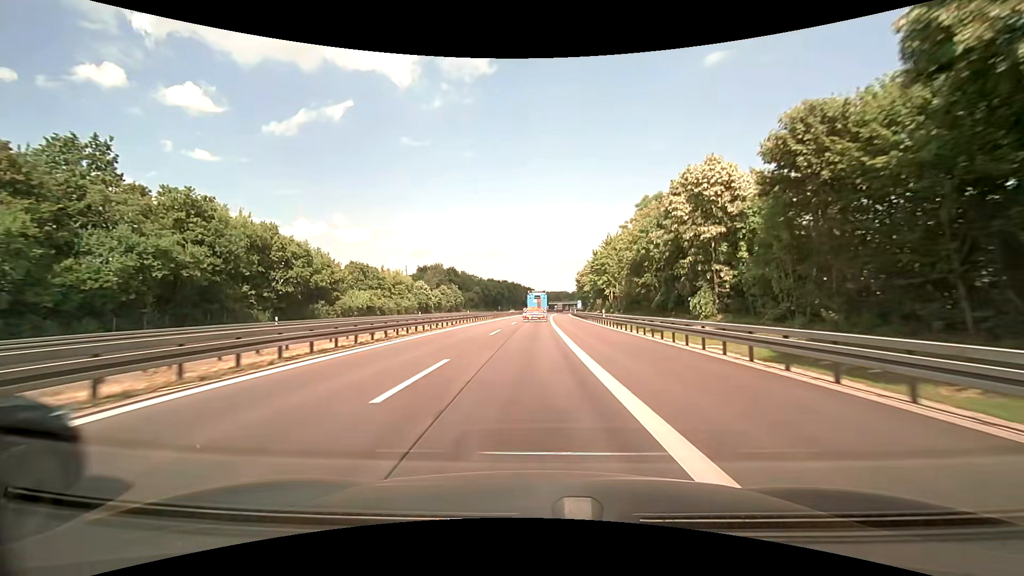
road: motorway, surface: asphalt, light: Day
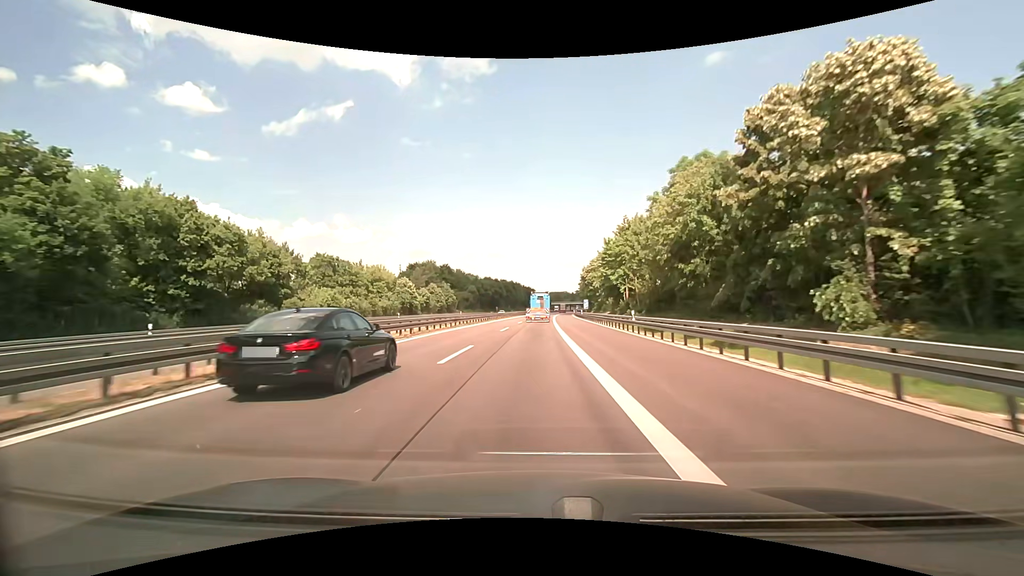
(0.0, +13.8) m; 0°
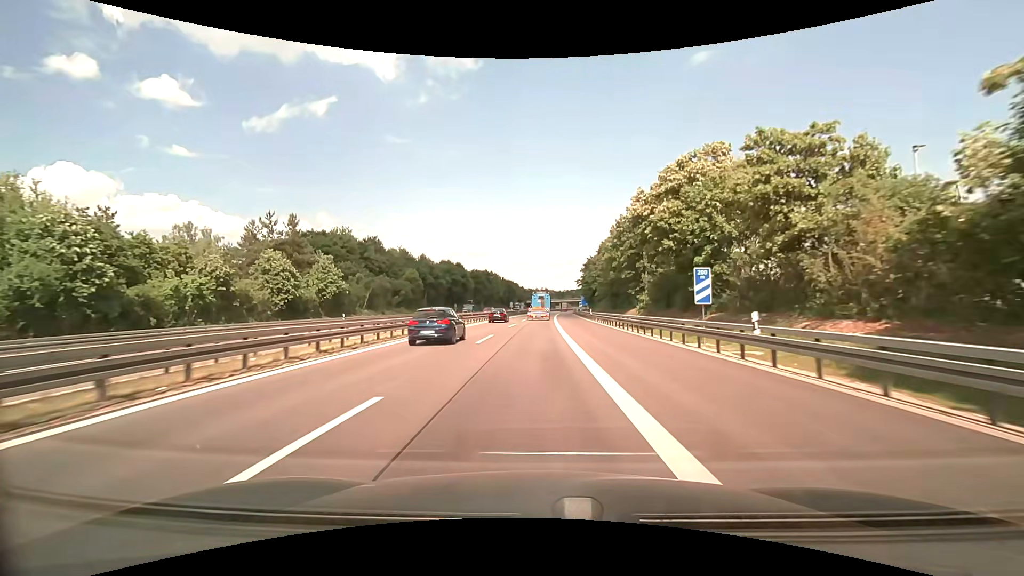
(+0.8, +68.0) m; +2°
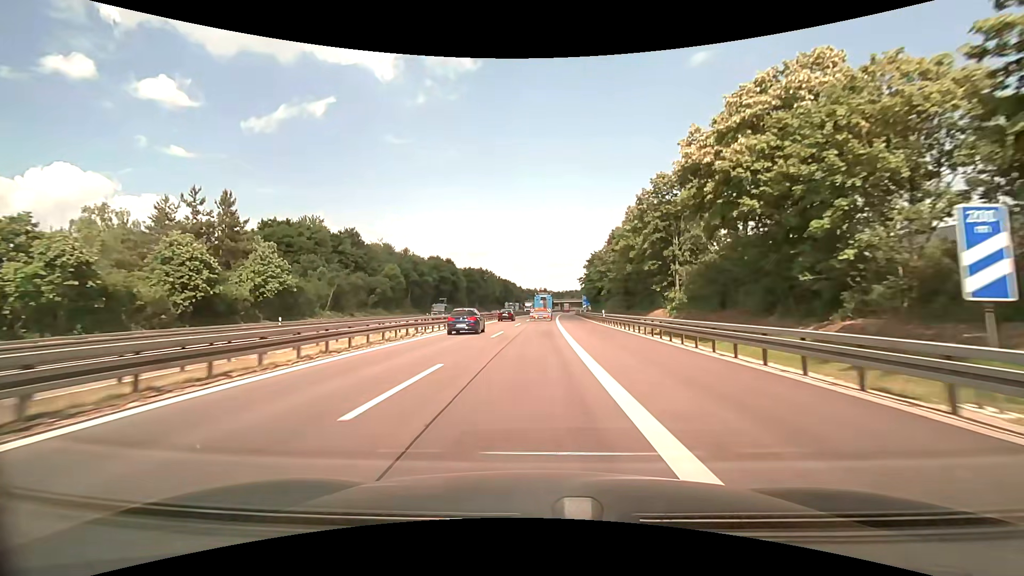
(0.0, +13.4) m; 0°
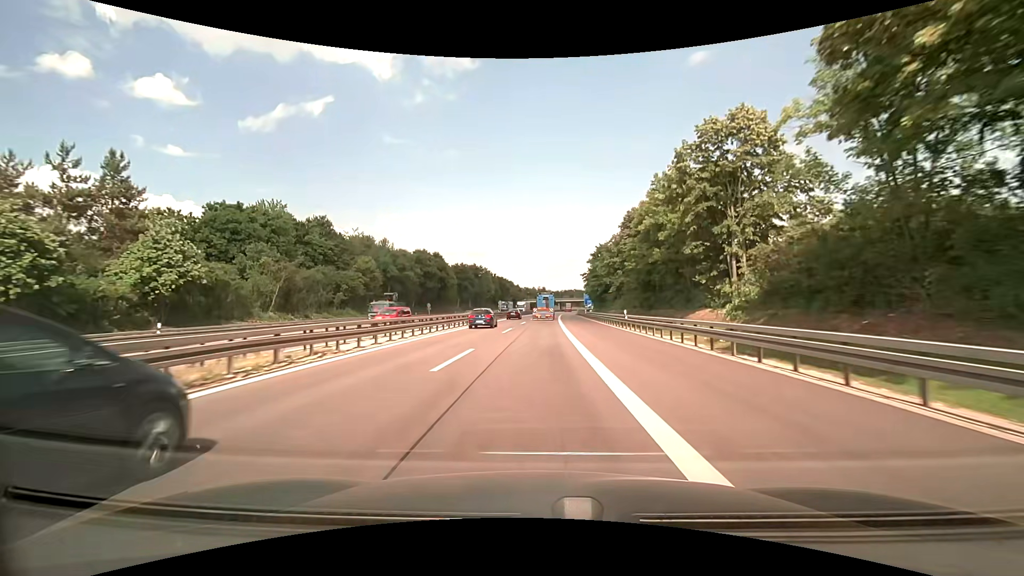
(0.0, +13.4) m; 0°
(0, +10) (0, +20) (0, +30) (0, +40) (+1, +50) (+1, +60) (+1, +70) (+2, +80) (+2, +90) (+3, +100) m
